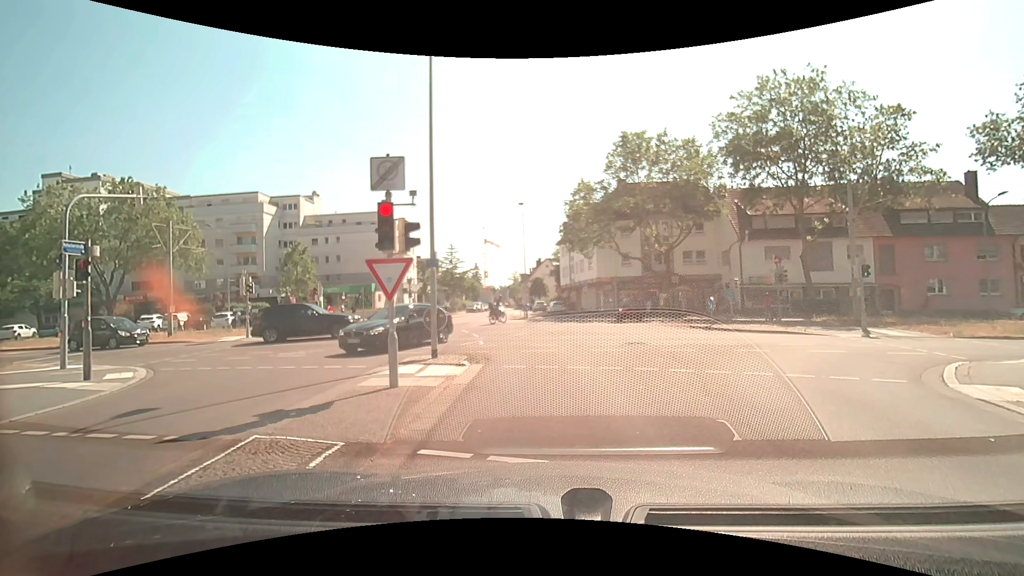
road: residential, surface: asphalt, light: Day
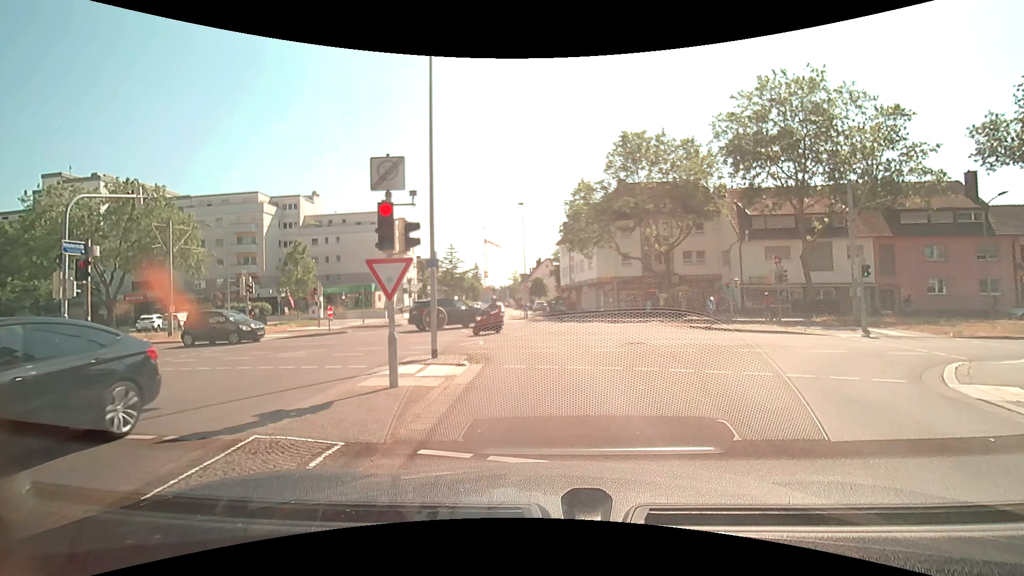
(0.0, 0.0) m; 0°
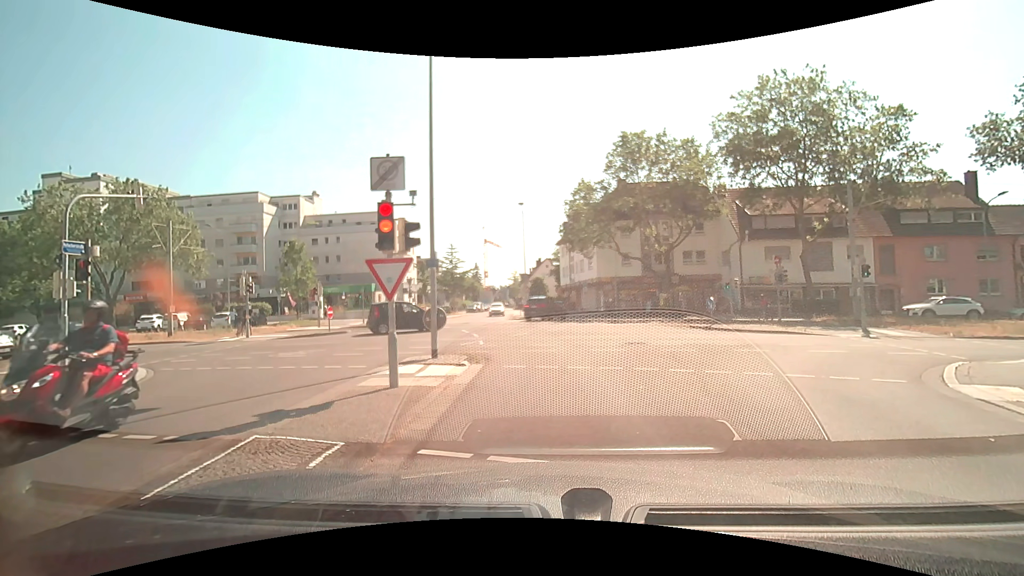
(0.0, 0.0) m; 0°
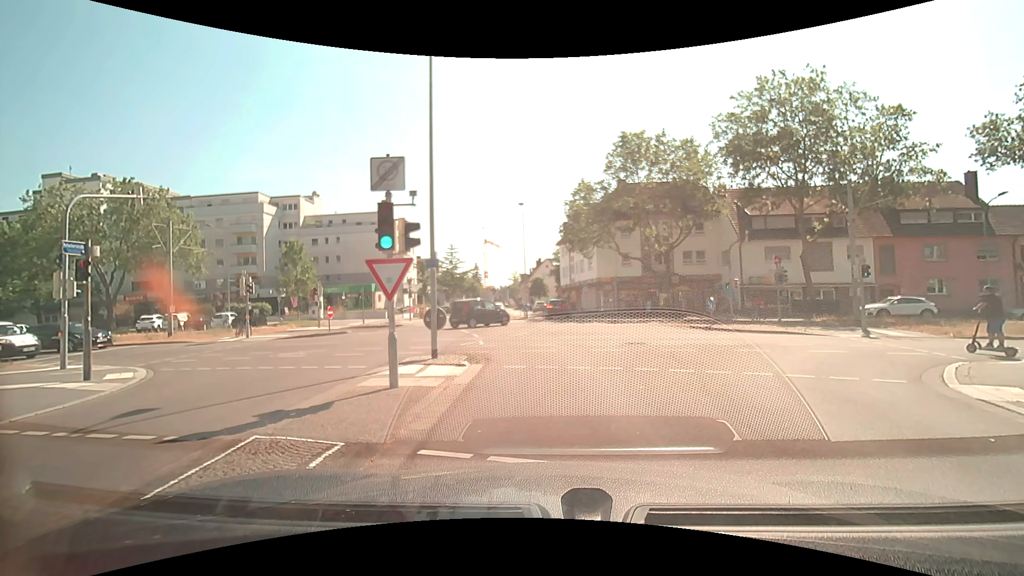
(0.0, 0.0) m; 0°
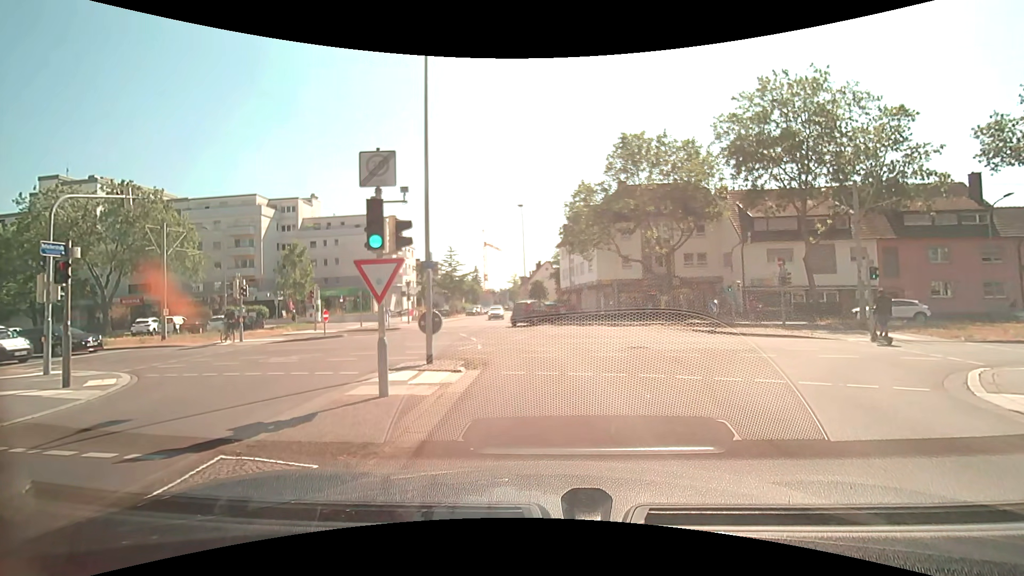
(0.0, +0.6) m; 0°
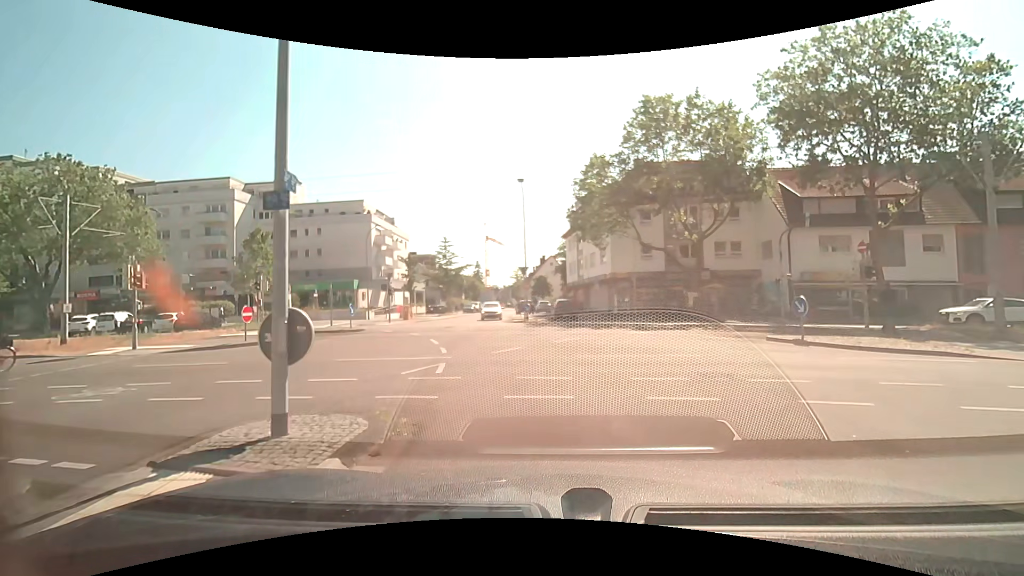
(+0.1, +7.4) m; +1°
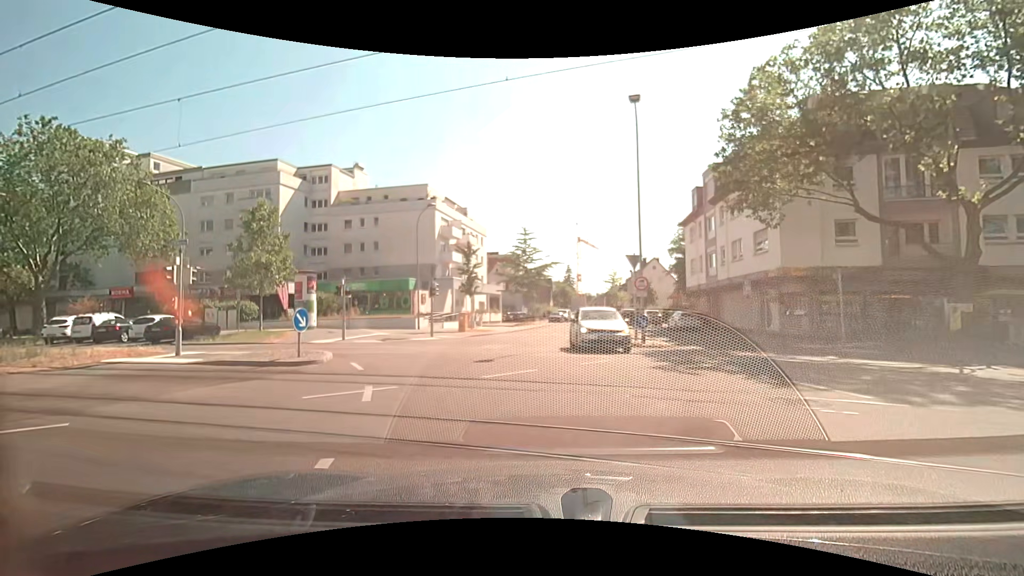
(-1.2, +13.7) m; -11°
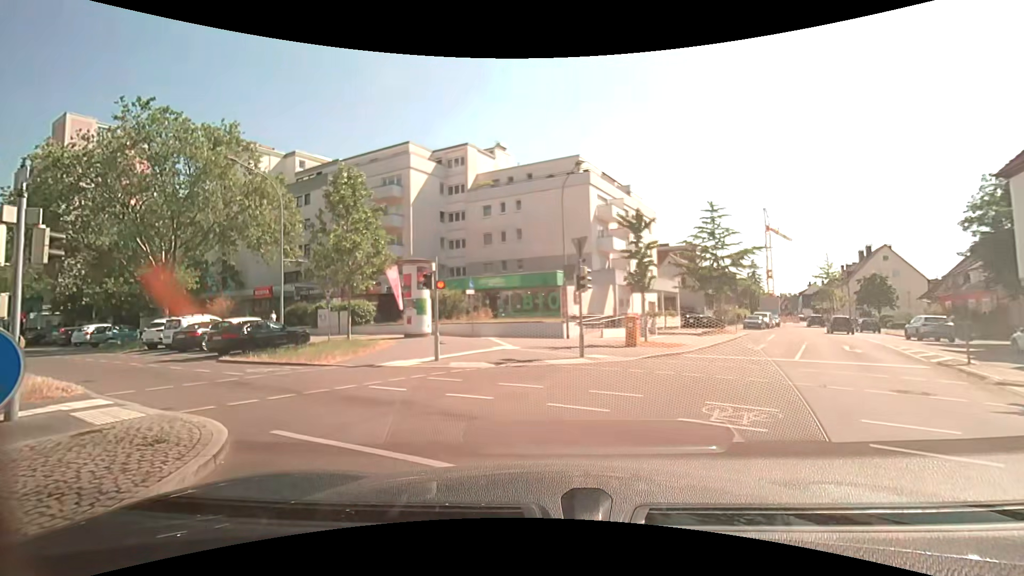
(-1.7, +11.2) m; -21°
